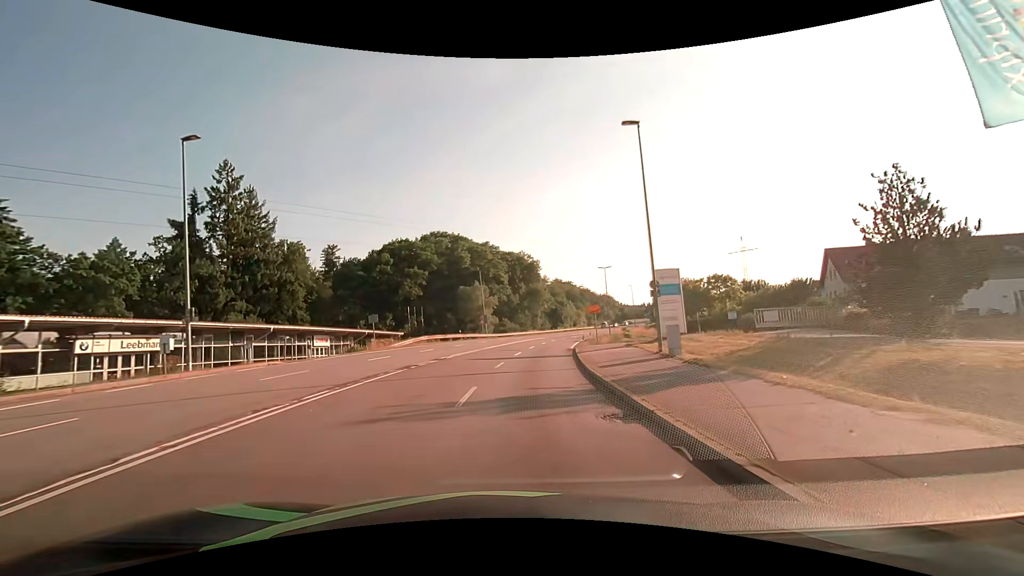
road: secondary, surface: asphalt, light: Day
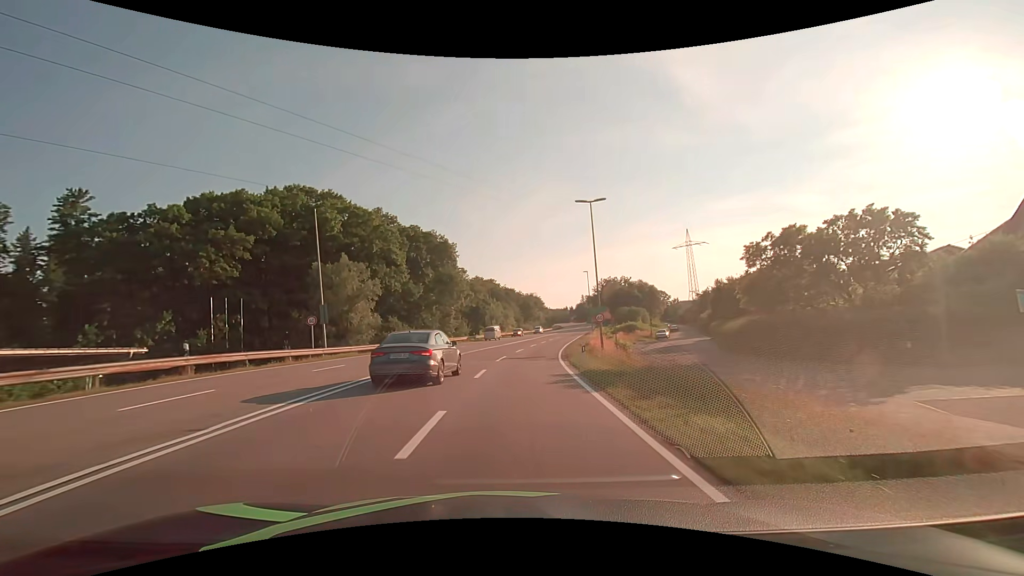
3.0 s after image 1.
(+3.0, +39.0) m; +10°
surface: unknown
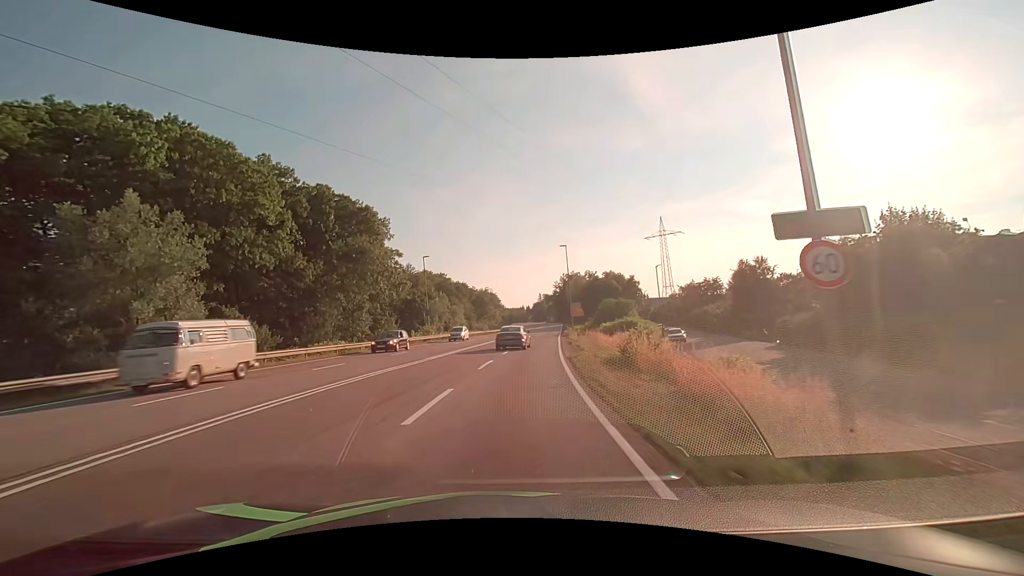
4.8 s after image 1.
(+1.1, +25.5) m; +5°
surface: asphalt
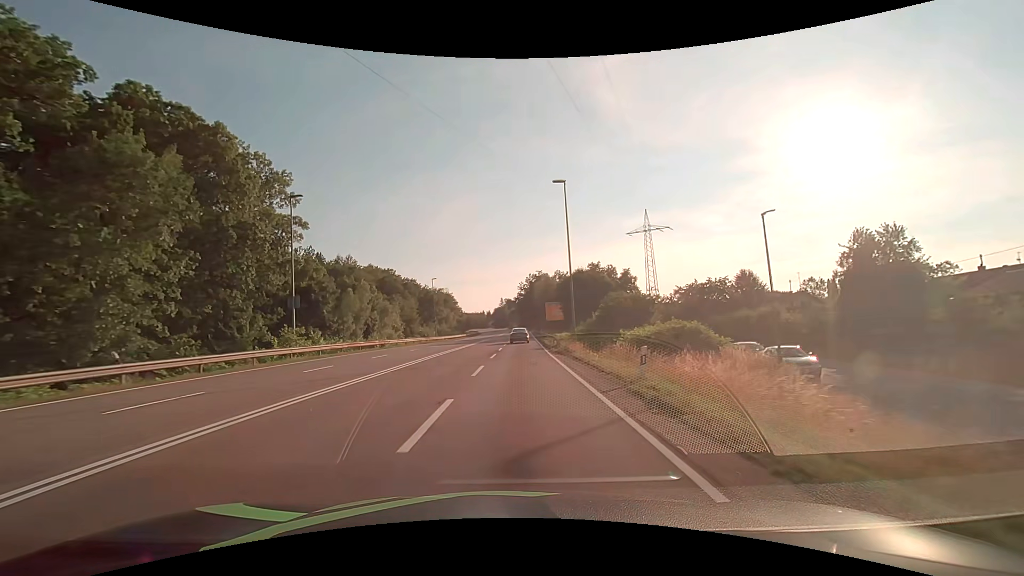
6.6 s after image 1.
(+1.1, +27.6) m; +5°
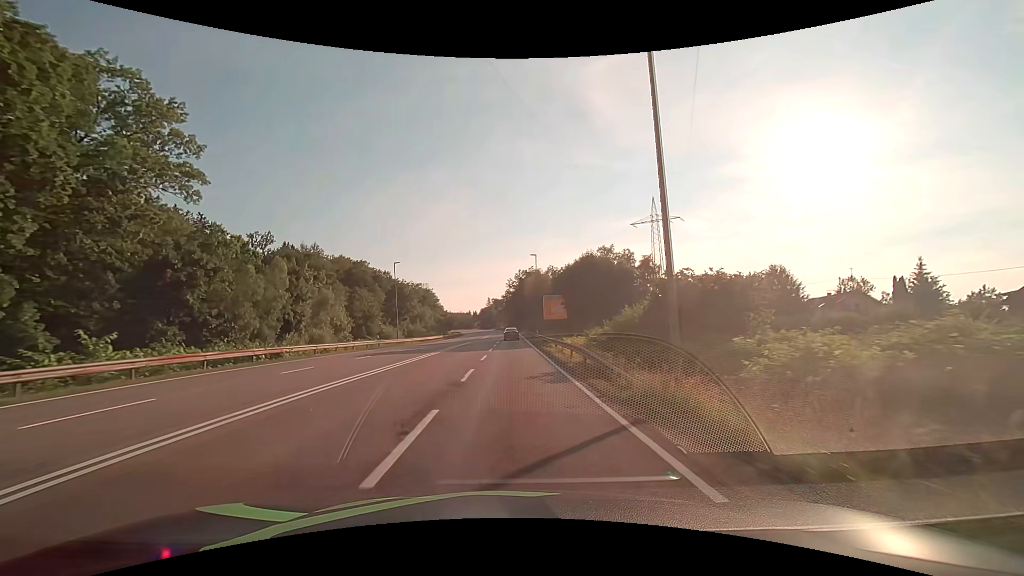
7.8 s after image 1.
(+0.3, +19.0) m; +2°
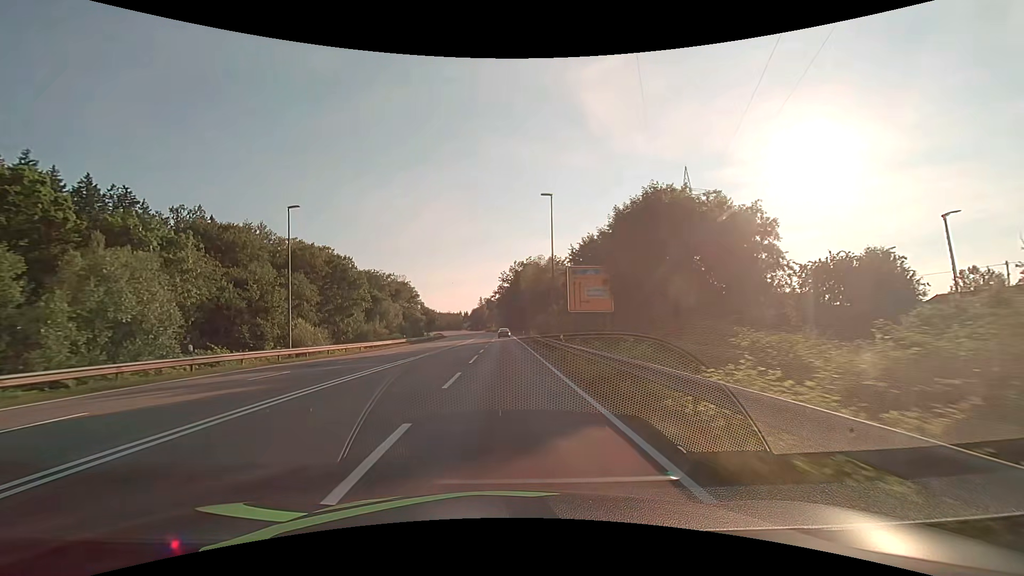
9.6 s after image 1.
(+0.2, +28.2) m; +1°
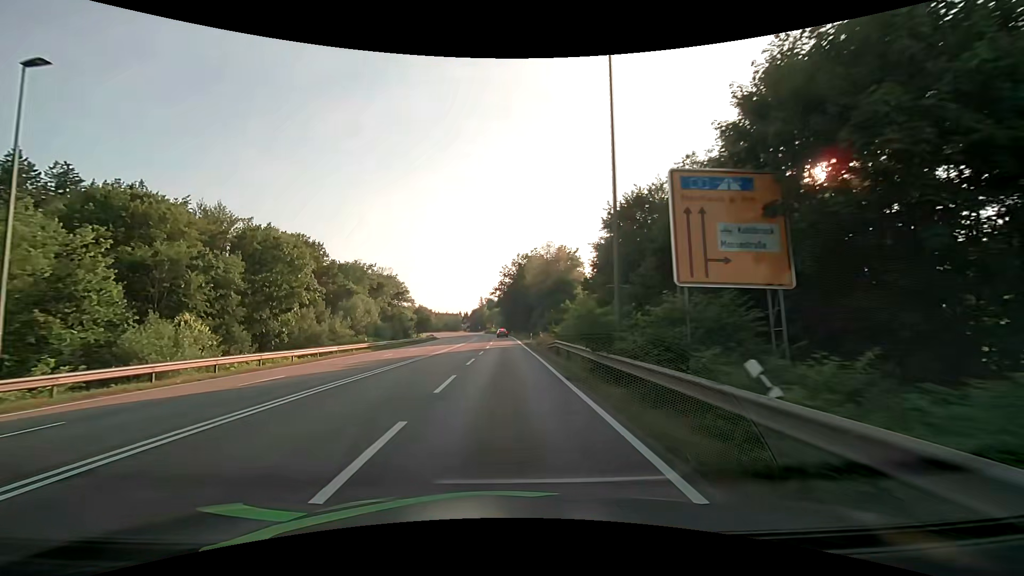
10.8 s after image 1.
(0.0, +18.5) m; 0°
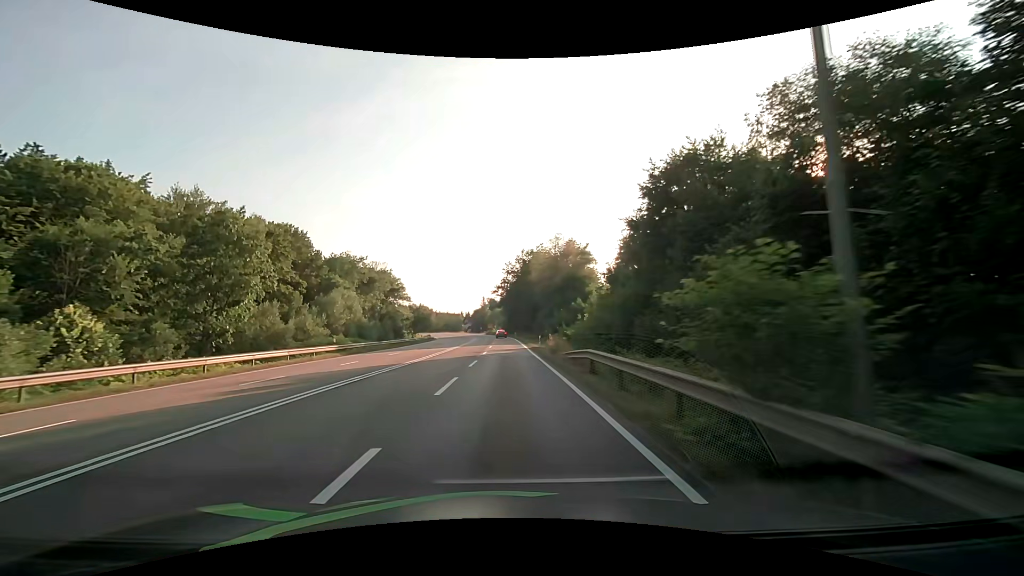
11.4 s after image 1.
(-0.1, +9.2) m; 0°
(0, +10) (0, +20) (0, +30) (0, +40) (0, +50) (0, +60) (-1, +70) (-1, +80) (-1, +90) (-2, +100) m
